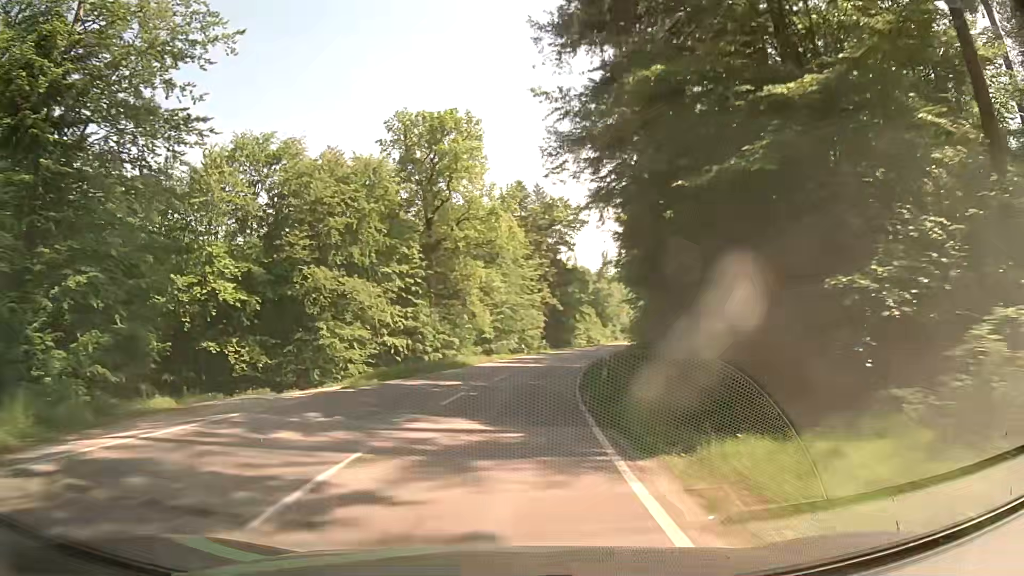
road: secondary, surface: asphalt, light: Day
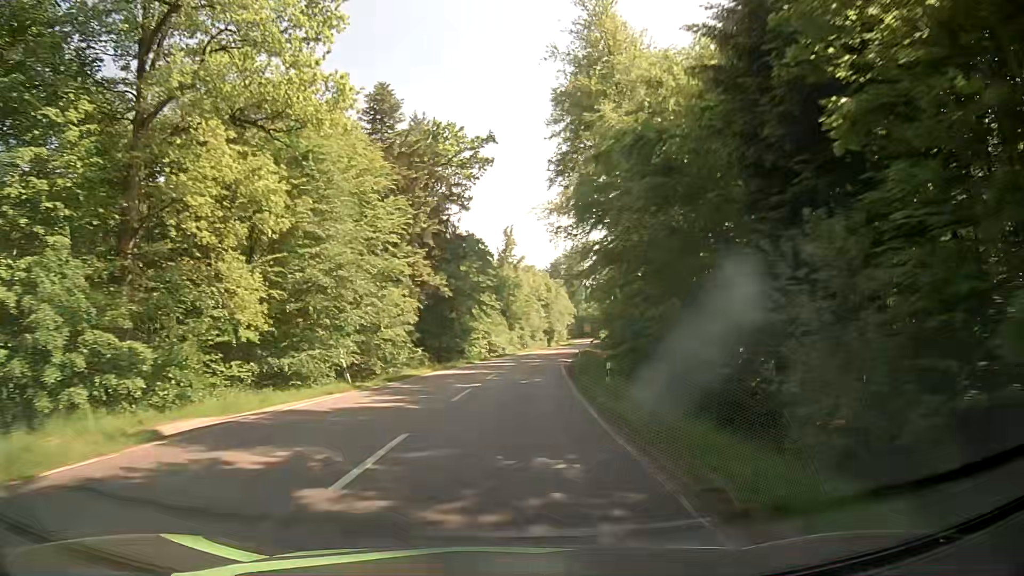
(+3.4, +39.0) m; +10°
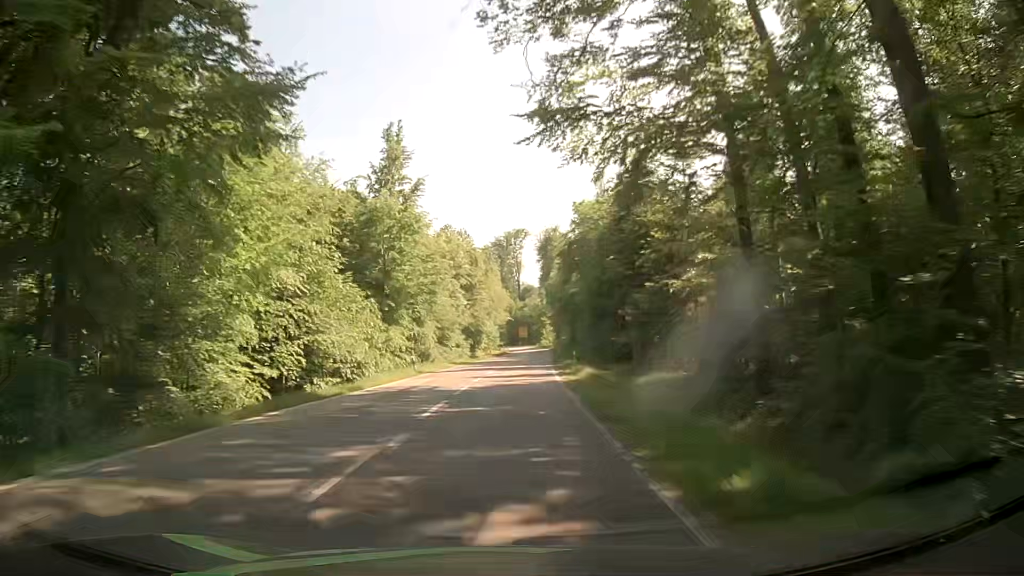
(+3.5, +53.4) m; +6°
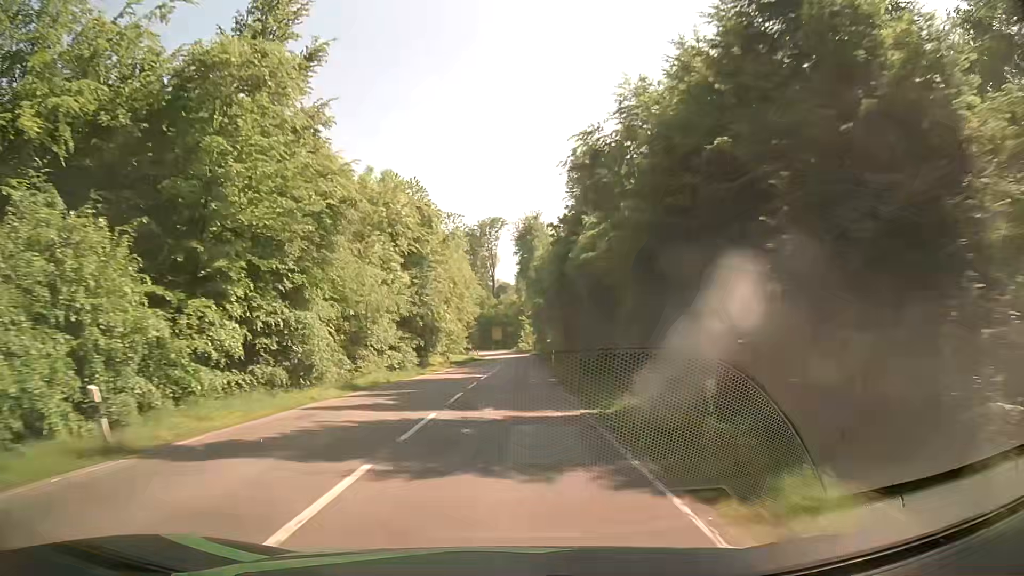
(+0.7, +27.0) m; +3°
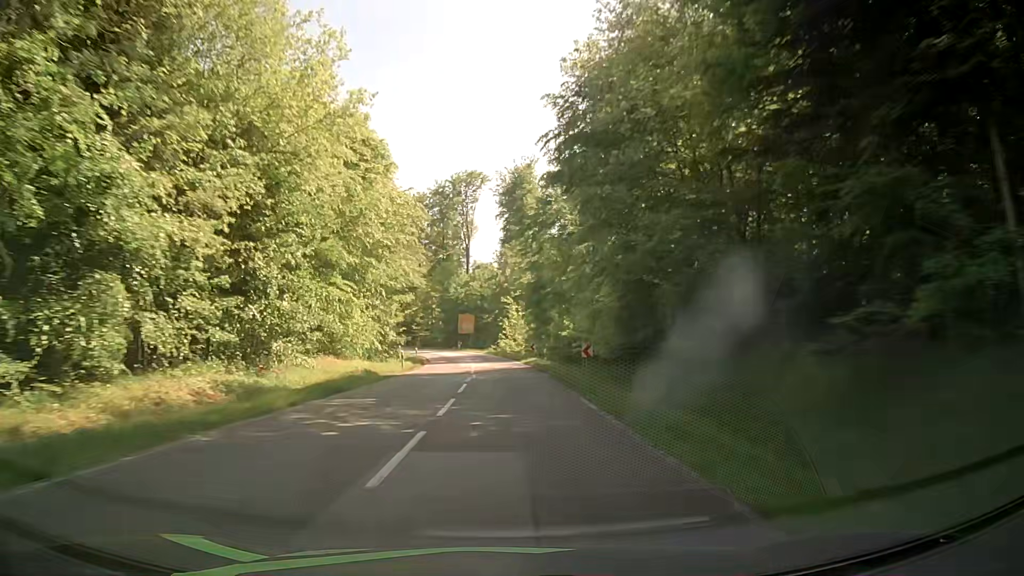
(+1.0, +52.9) m; +2°
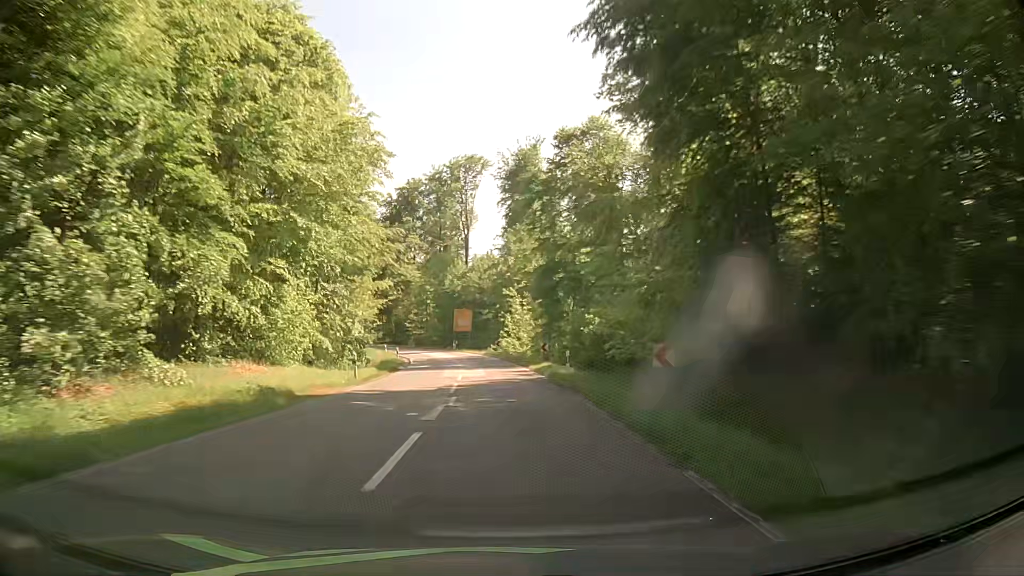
(0.0, +12.6) m; -1°
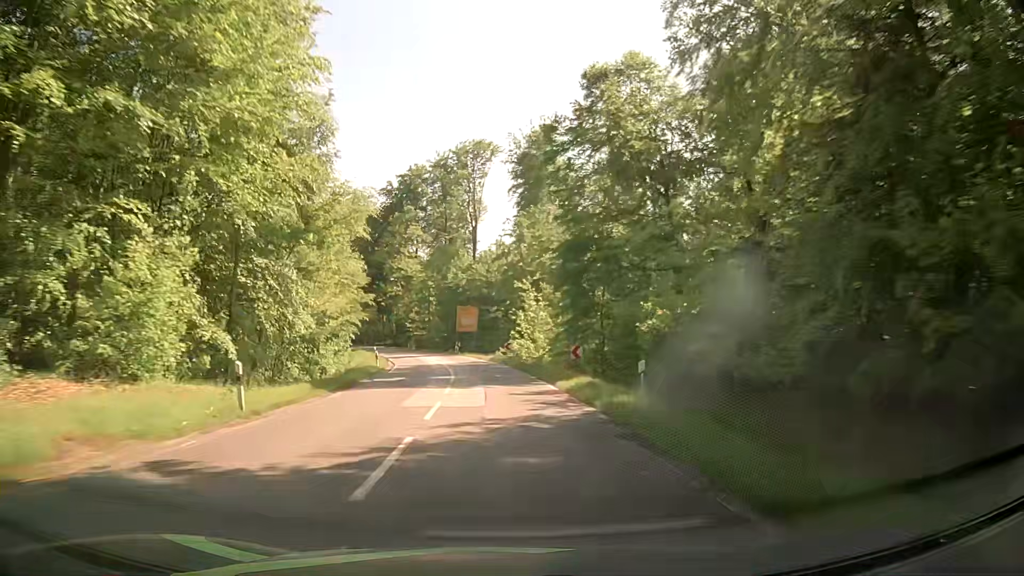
(0.0, +12.4) m; 0°
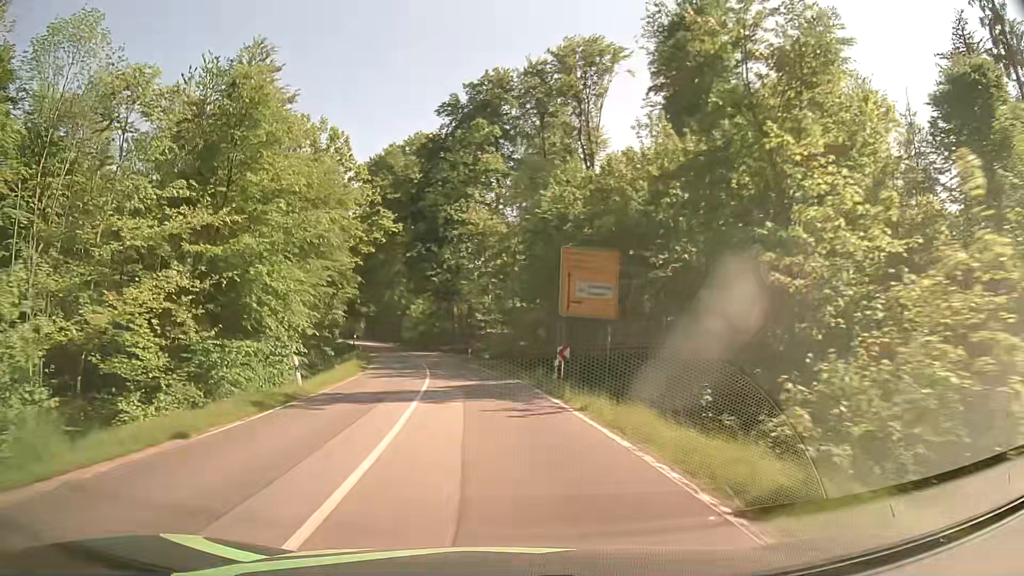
(-2.9, +47.1) m; -8°
(0, +10) (-1, +20) (-2, +30) (-4, +40) (-5, +50) (-8, +59) (-10, +69) (-12, +79) (-15, +88) (-18, +98) m
